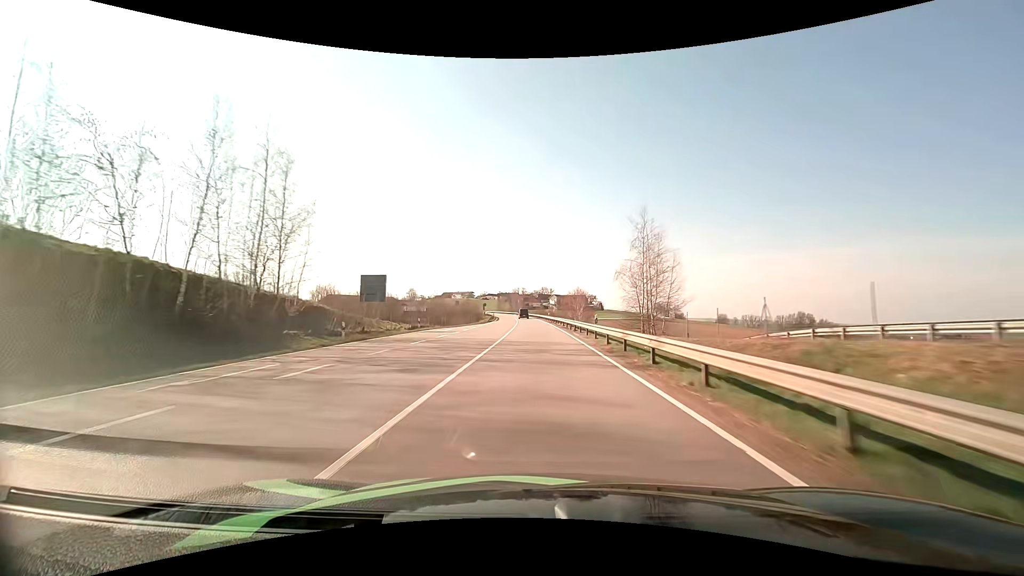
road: primary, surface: asphalt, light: Day
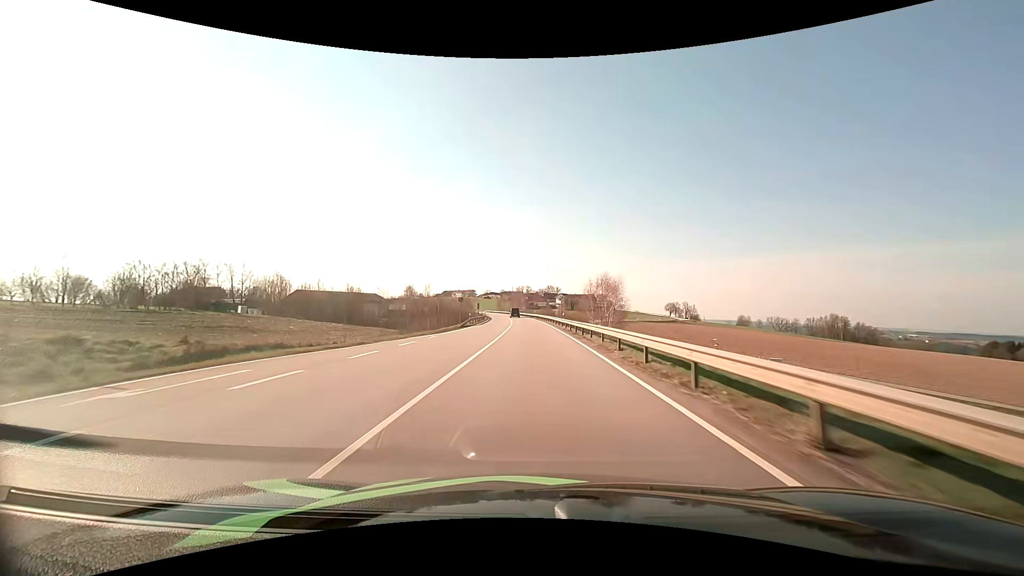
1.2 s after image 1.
(-0.1, +31.8) m; -1°
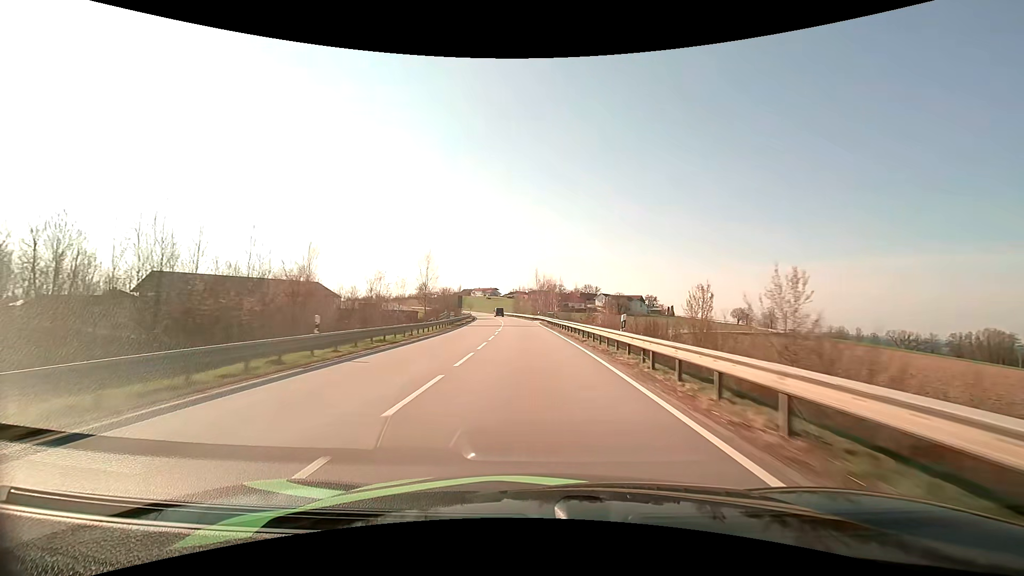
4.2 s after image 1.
(-2.2, +79.8) m; -3°
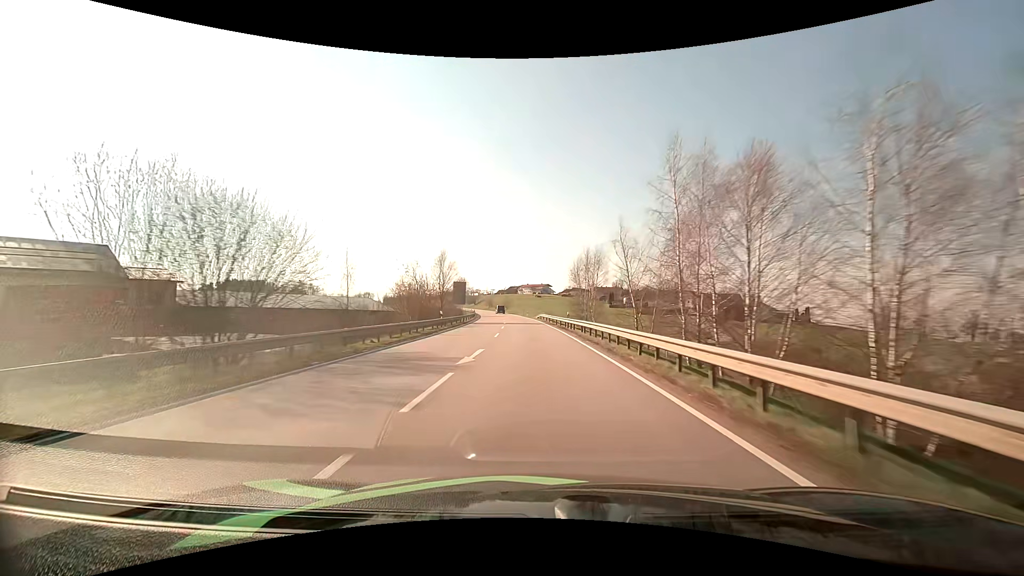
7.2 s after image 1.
(-4.2, +78.5) m; -6°
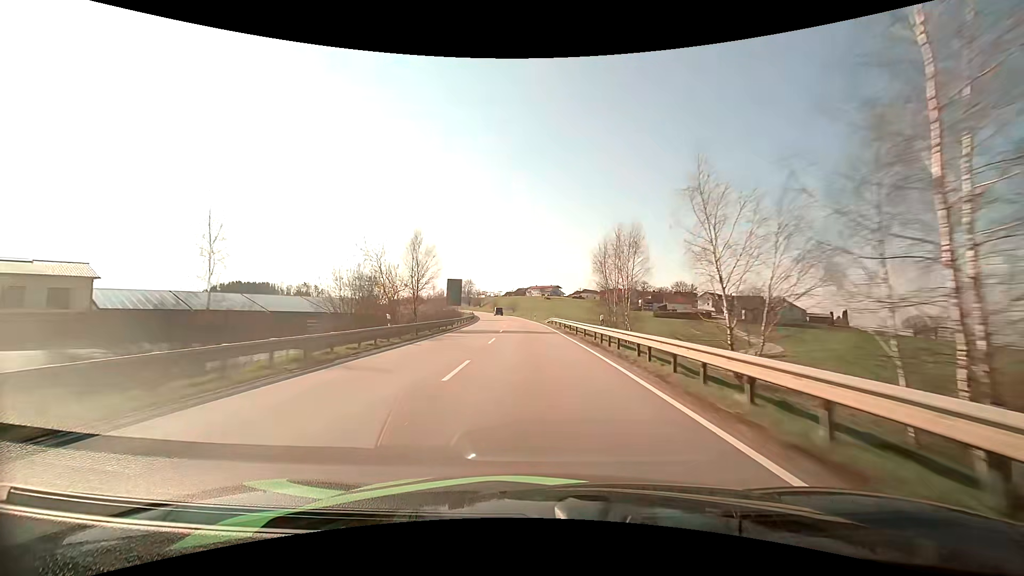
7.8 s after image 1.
(-0.2, +15.5) m; -1°
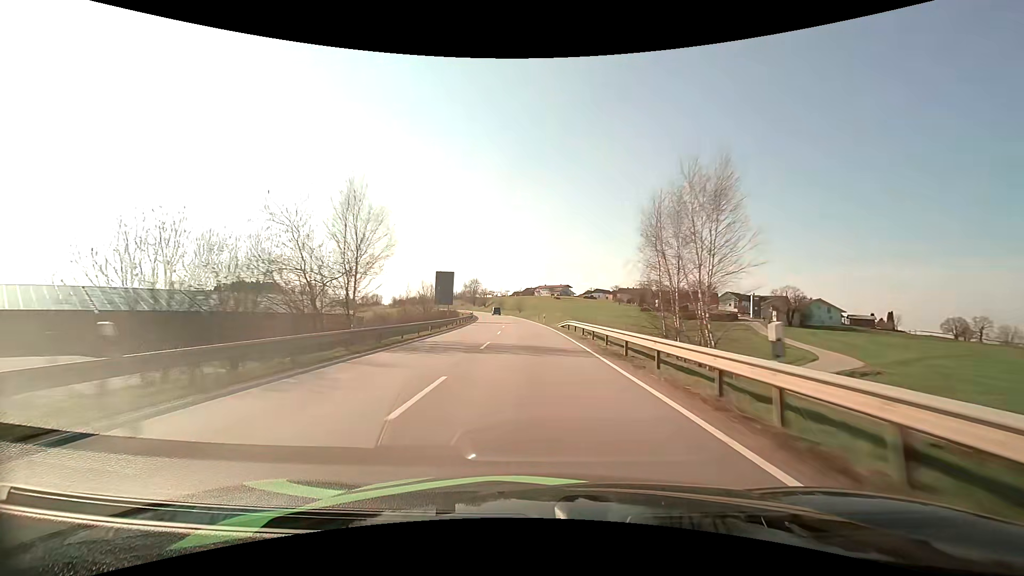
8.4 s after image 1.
(-0.2, +15.5) m; -1°
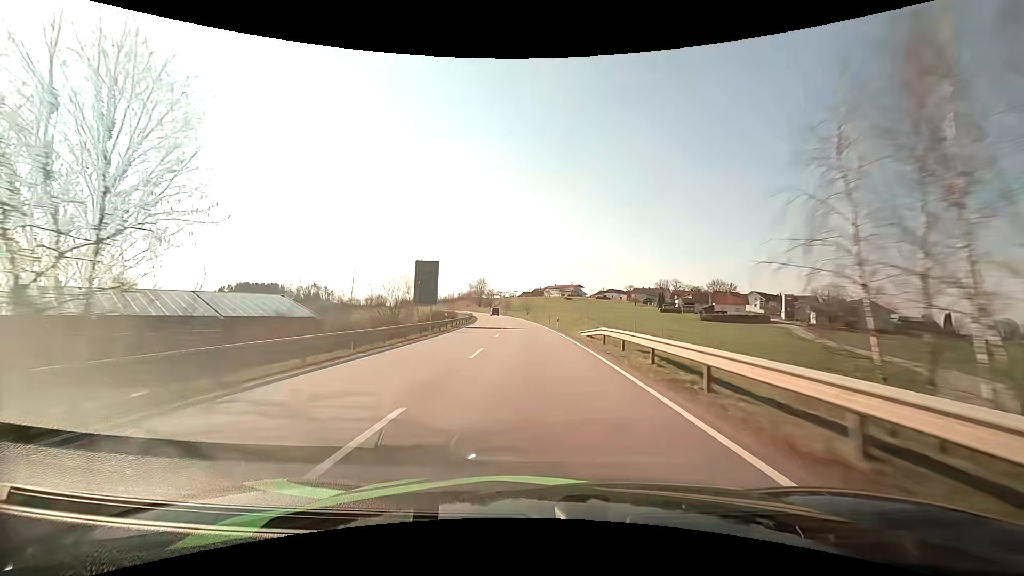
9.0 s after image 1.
(-0.1, +15.5) m; -1°
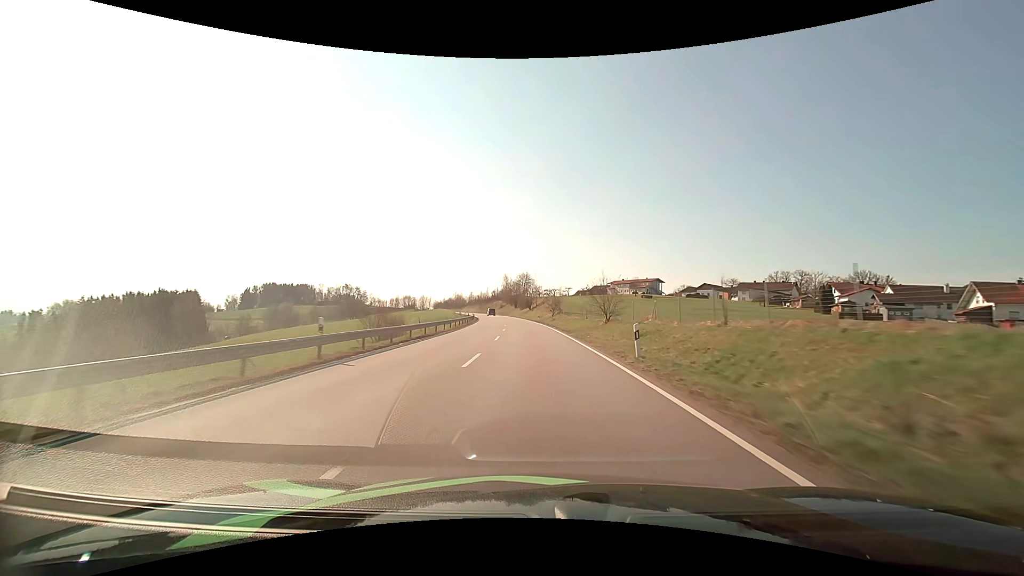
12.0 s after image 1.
(-3.9, +76.2) m; -6°
(0, +10) (0, +20) (-1, +30) (-1, +40) (-2, +50) (-2, +60) (-3, +70) (-4, +80) (-5, +90) (-7, +100) m
